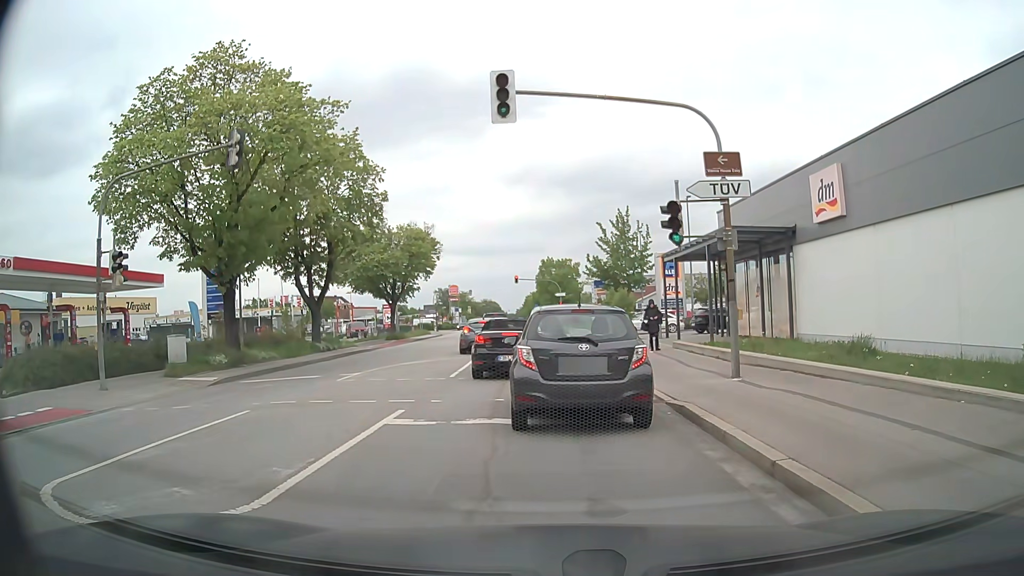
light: Day
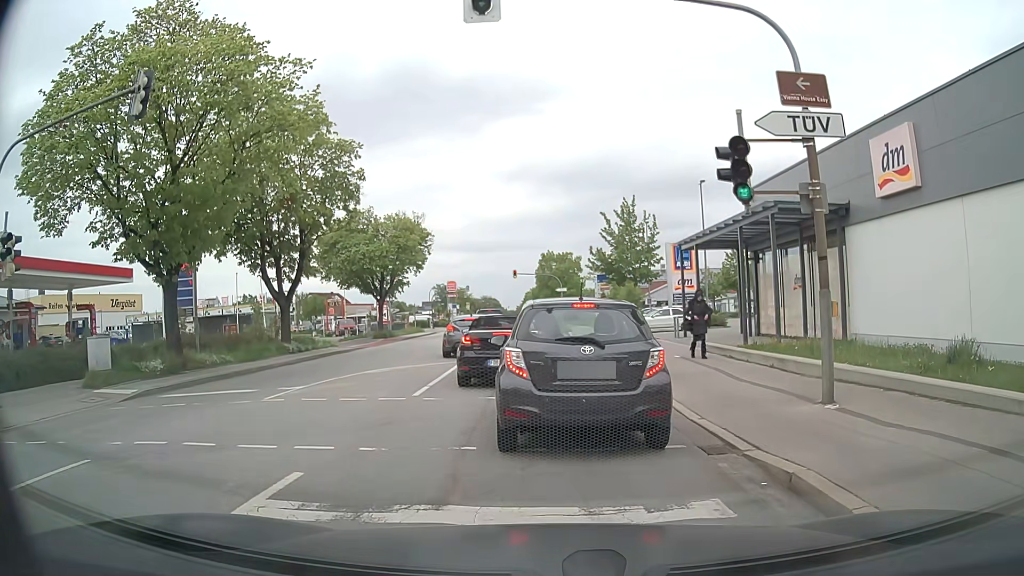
(0.0, +4.3) m; +1°
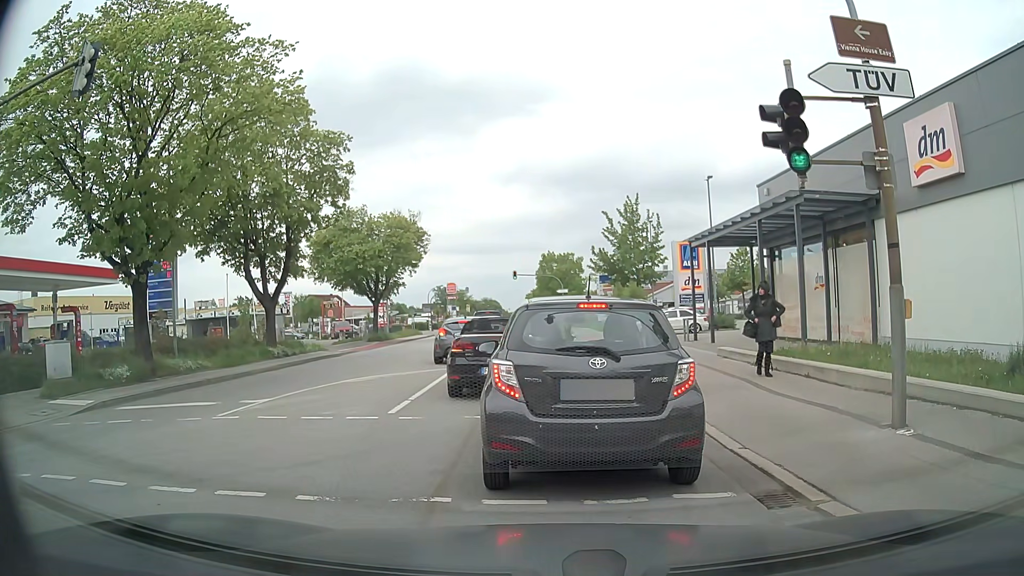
(0.0, +1.8) m; +1°
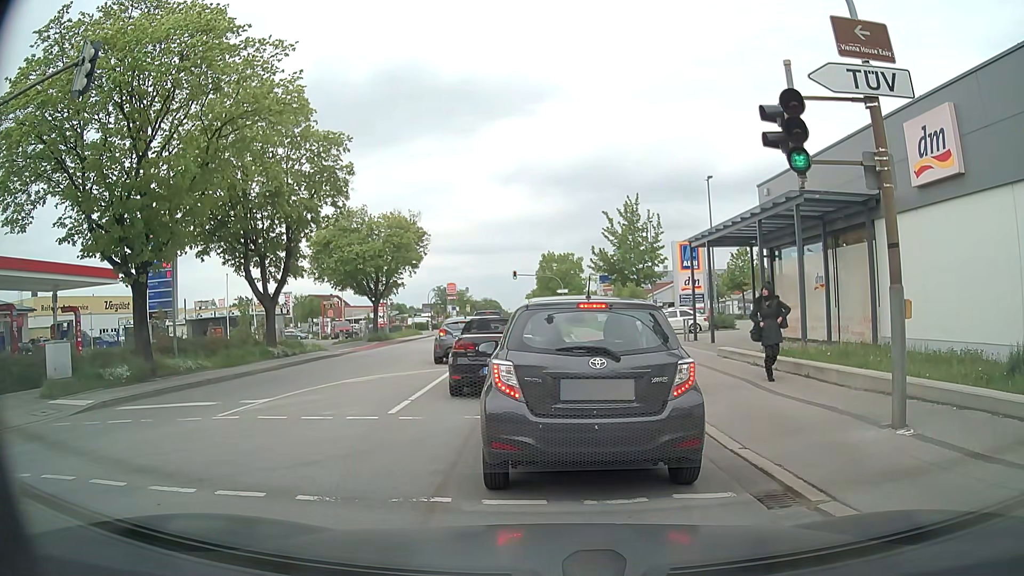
(0.0, 0.0) m; 0°
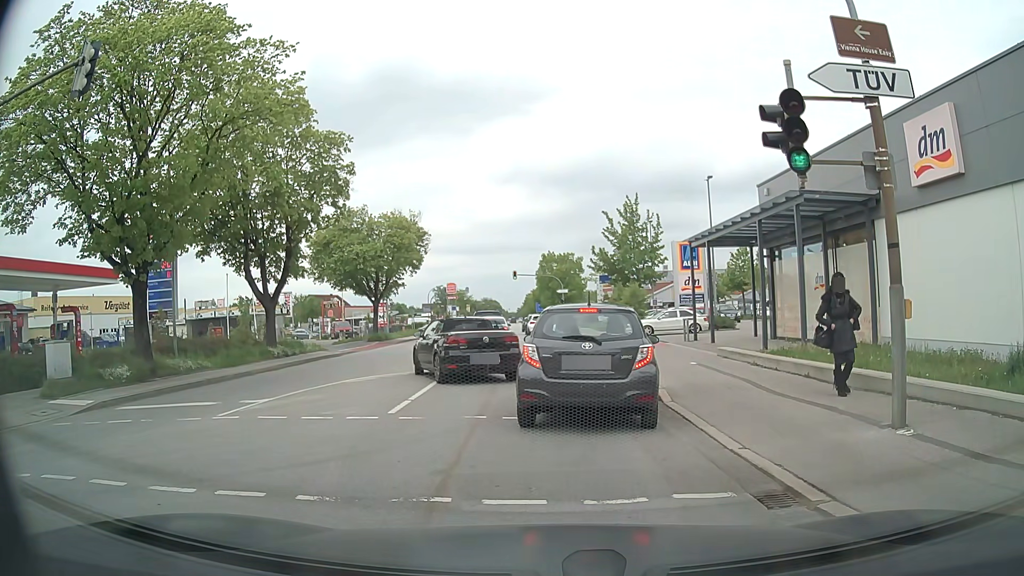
(0.0, 0.0) m; 0°
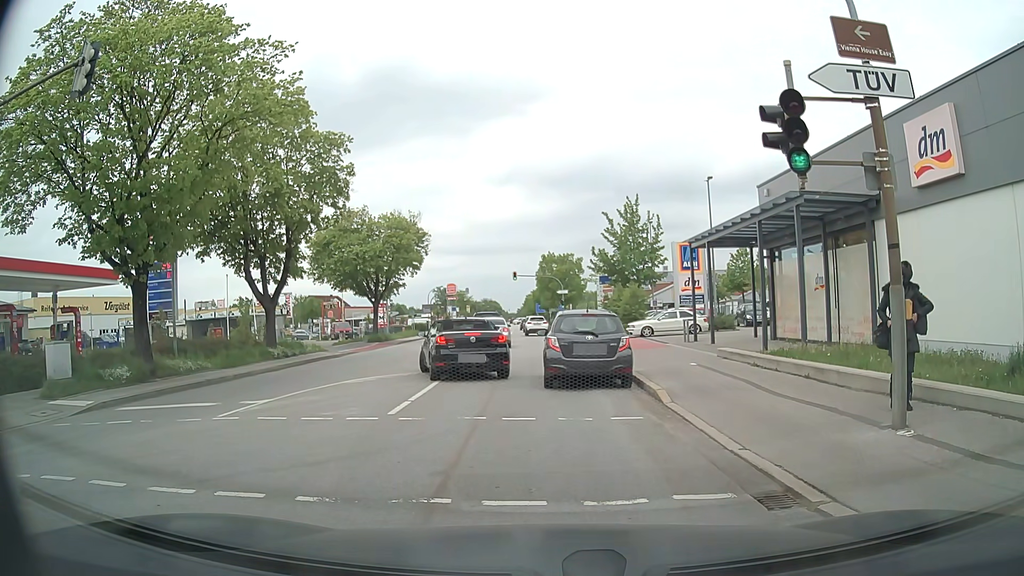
(0.0, 0.0) m; 0°
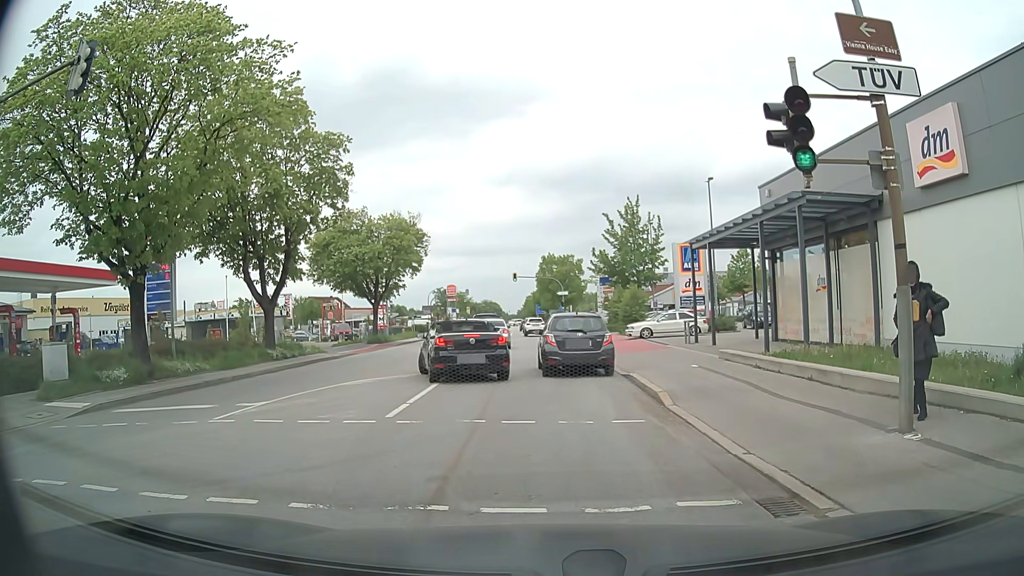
(0.0, +0.1) m; 0°
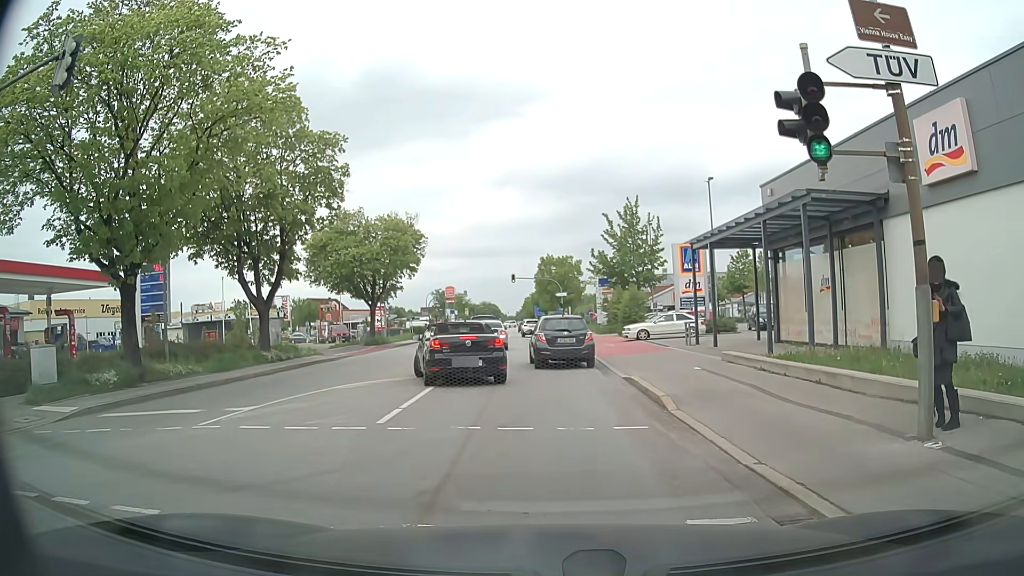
(0.0, +0.5) m; 0°
(0, +10) (0, +20) (-1, +30) (-1, +40) (-2, +50) (-3, +60) (-3, +70) (-4, +80) (-5, +90) (-6, +100) m
